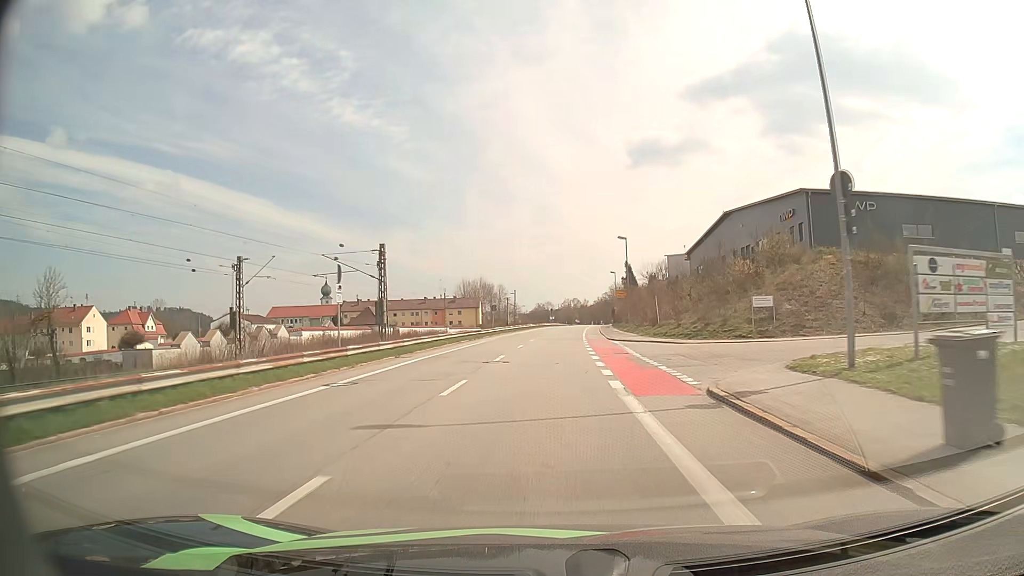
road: unclassified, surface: asphalt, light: Day
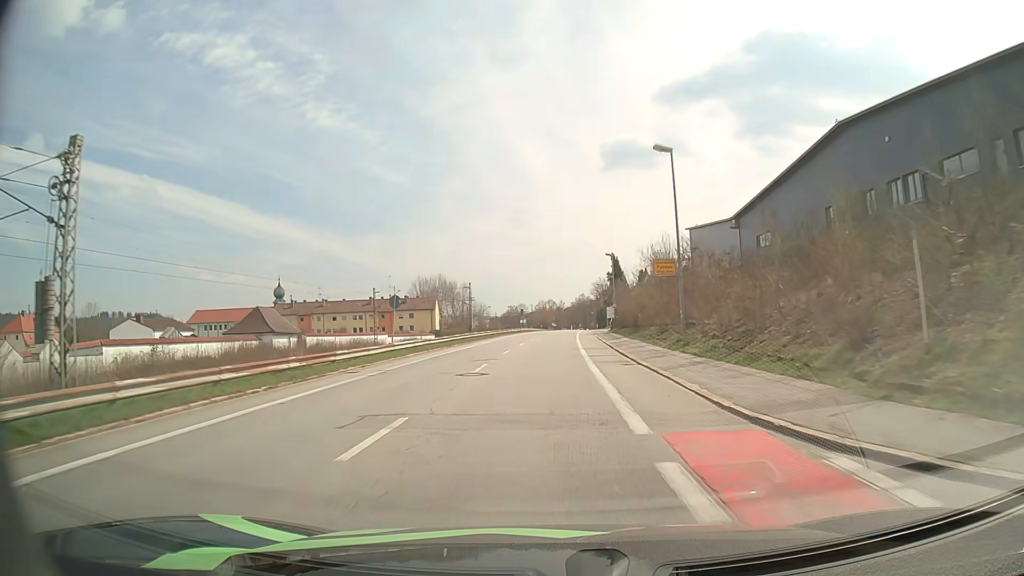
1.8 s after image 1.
(+0.8, +32.4) m; +2°
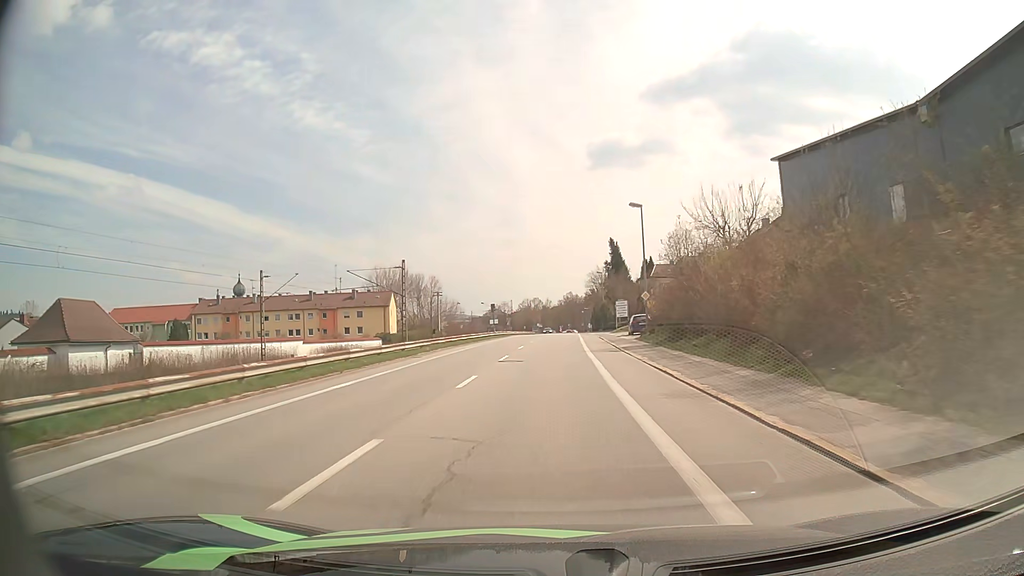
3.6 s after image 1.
(+0.3, +30.9) m; +1°
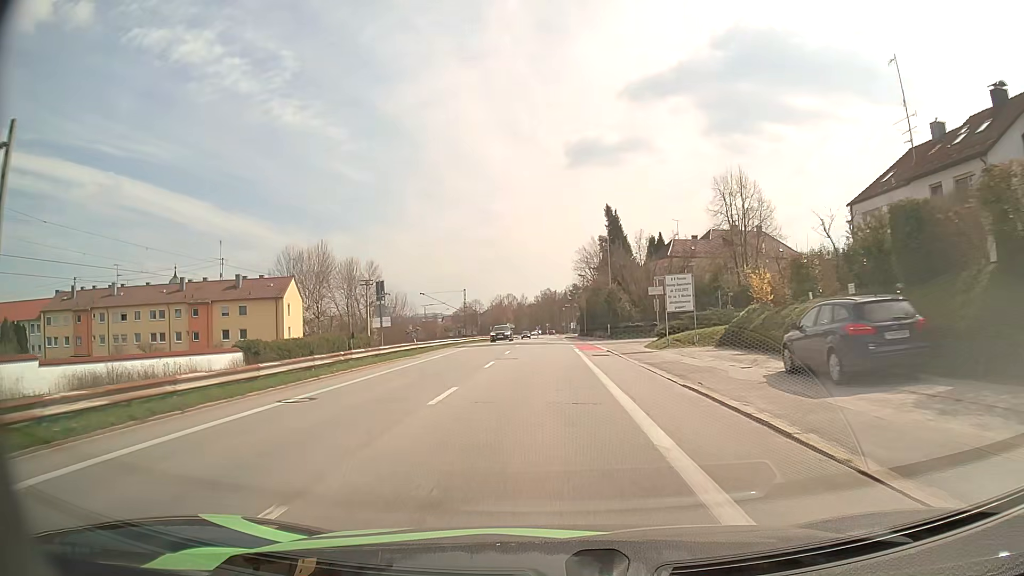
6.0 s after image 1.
(+0.8, +39.0) m; +2°
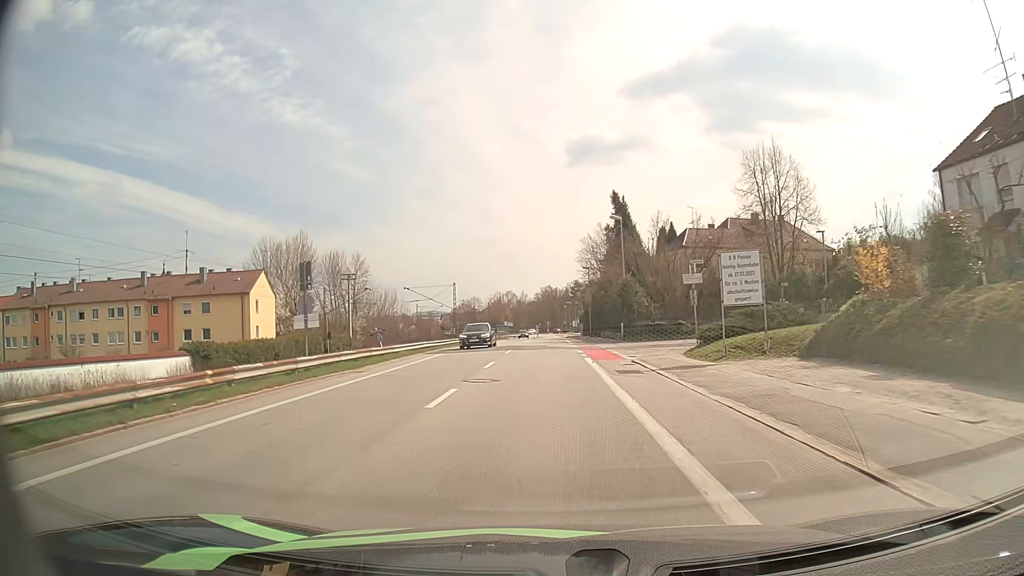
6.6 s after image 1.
(0.0, +9.5) m; 0°
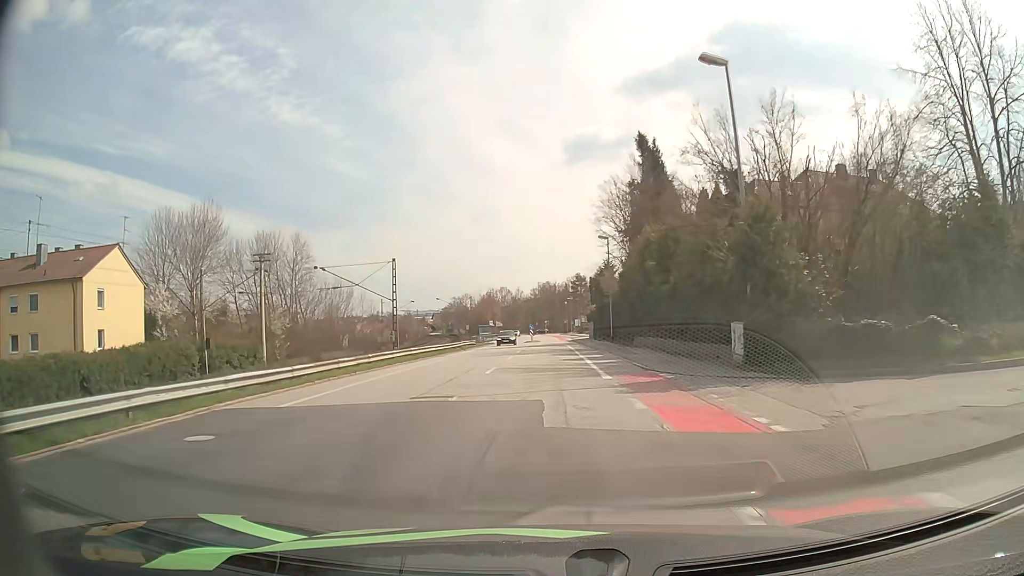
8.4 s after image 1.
(0.0, +28.1) m; 0°
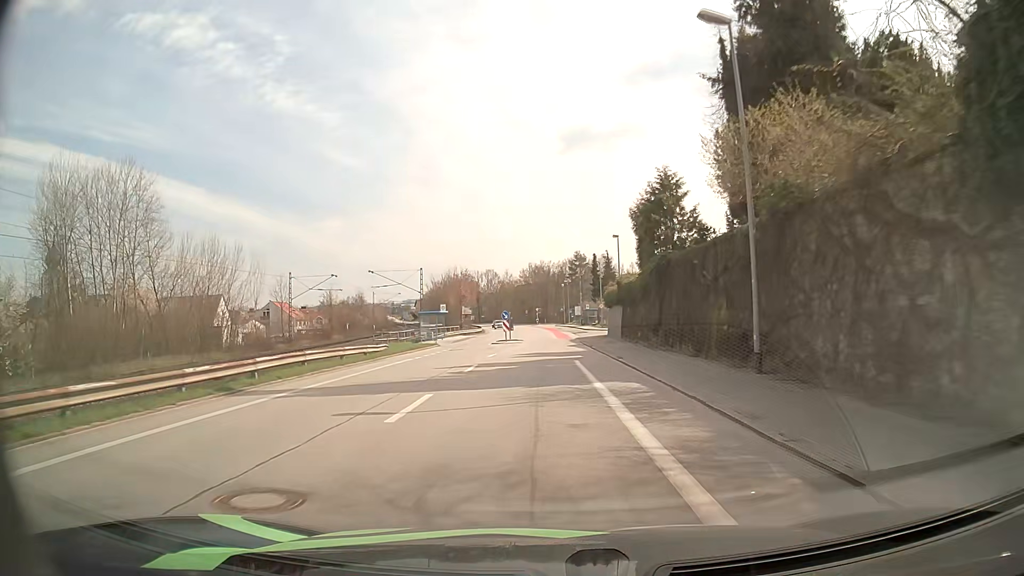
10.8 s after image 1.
(+0.2, +37.6) m; 0°
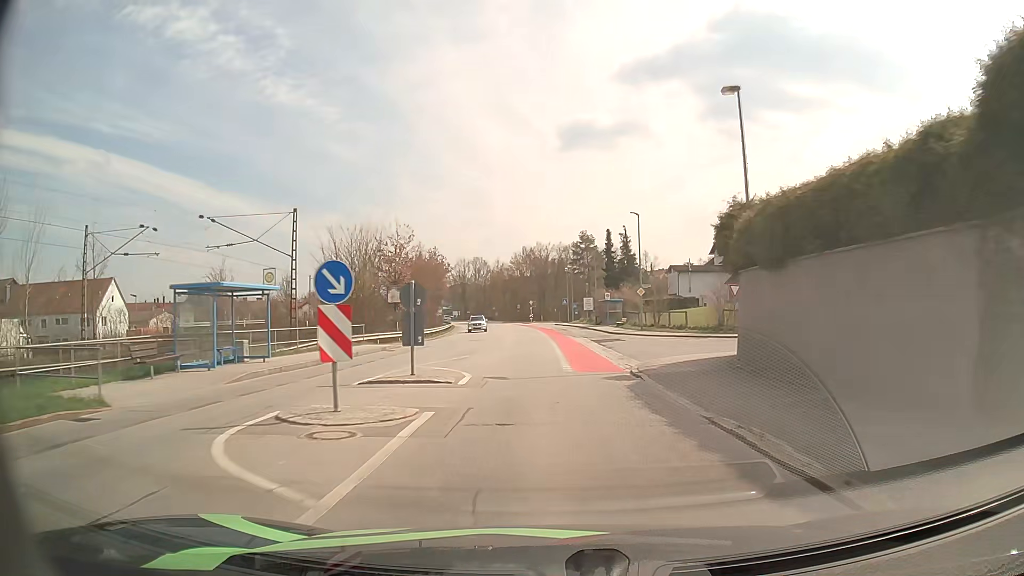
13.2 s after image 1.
(0.0, +36.2) m; 0°
(0, +10) (0, +20) (0, +30) (-1, +40) (-1, +50) (-1, +60) (-2, +70) (-2, +80) (-2, +90) (-1, +100) m
